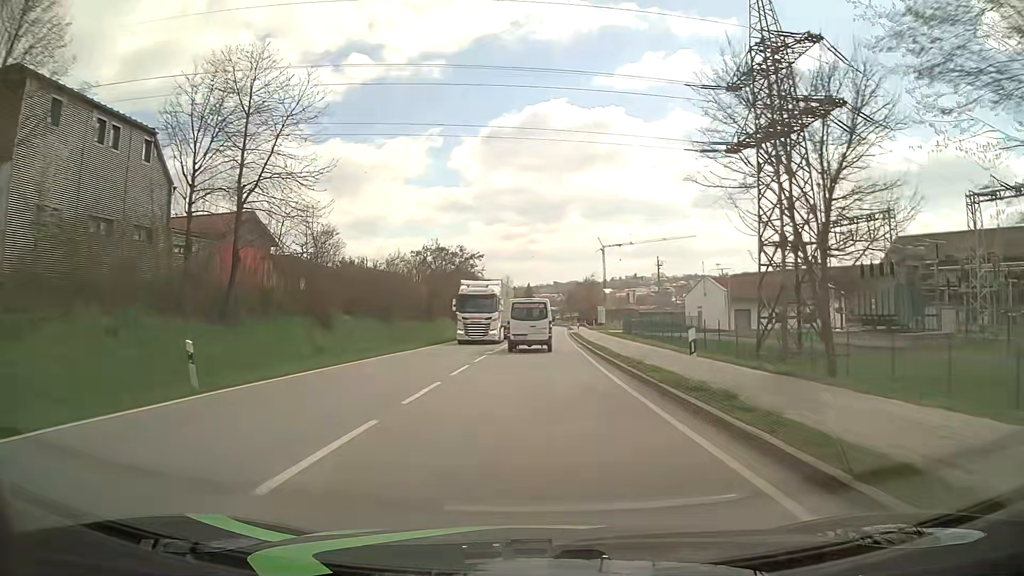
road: primary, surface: asphalt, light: Day
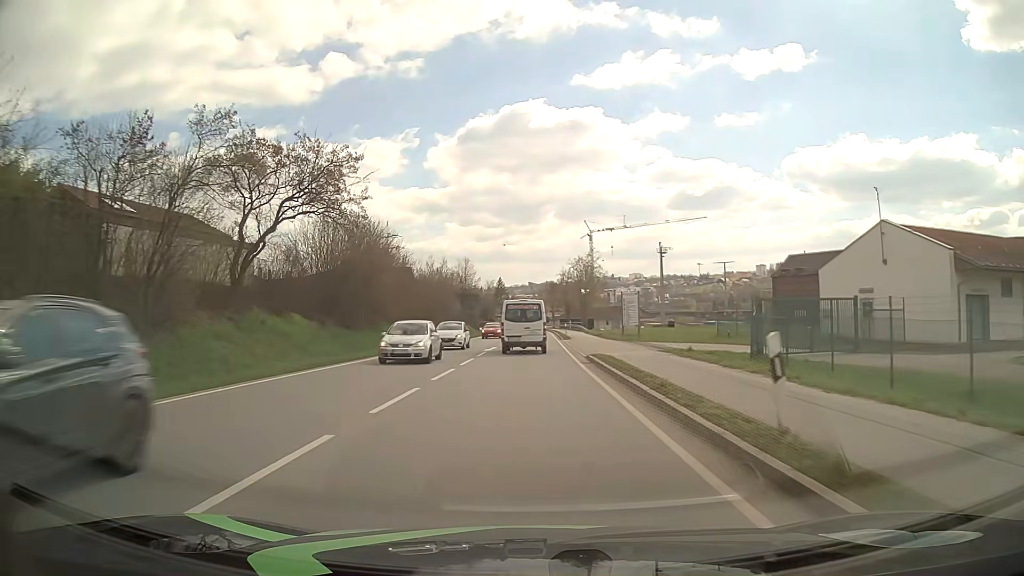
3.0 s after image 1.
(+1.3, +49.2) m; +2°
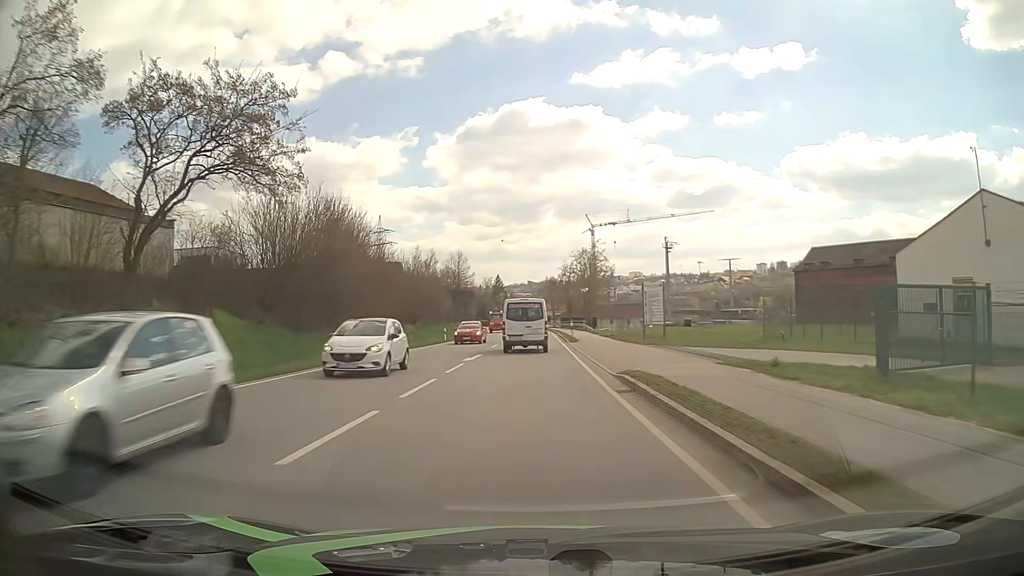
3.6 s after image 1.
(0.0, +9.8) m; 0°
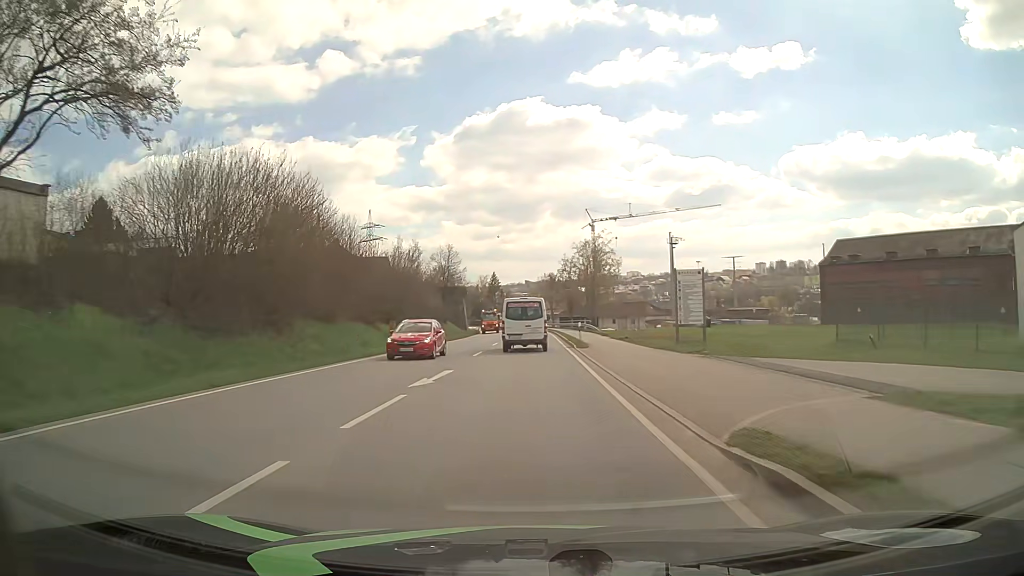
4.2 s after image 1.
(0.0, +9.8) m; 0°
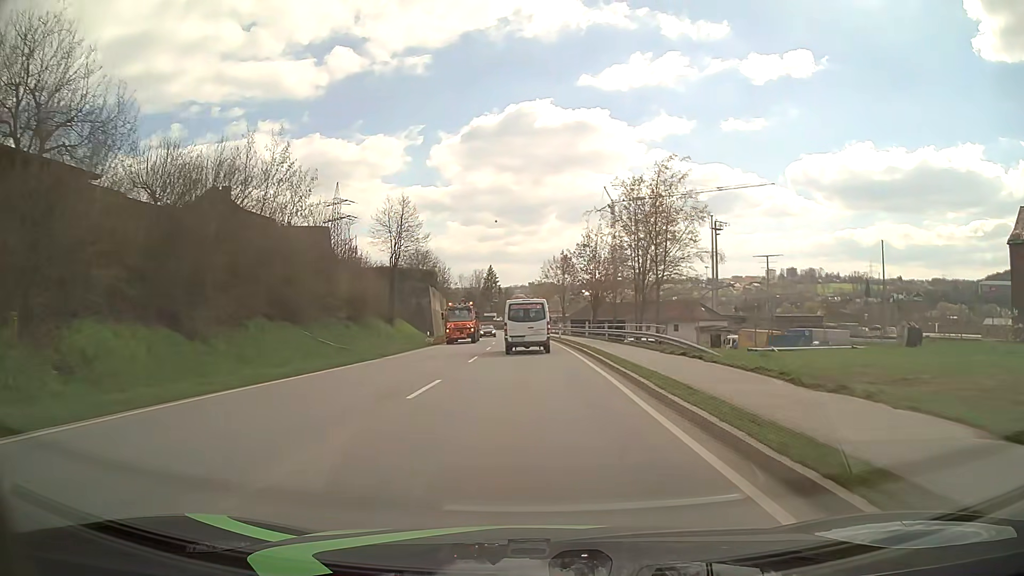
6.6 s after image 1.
(0.0, +38.9) m; 0°
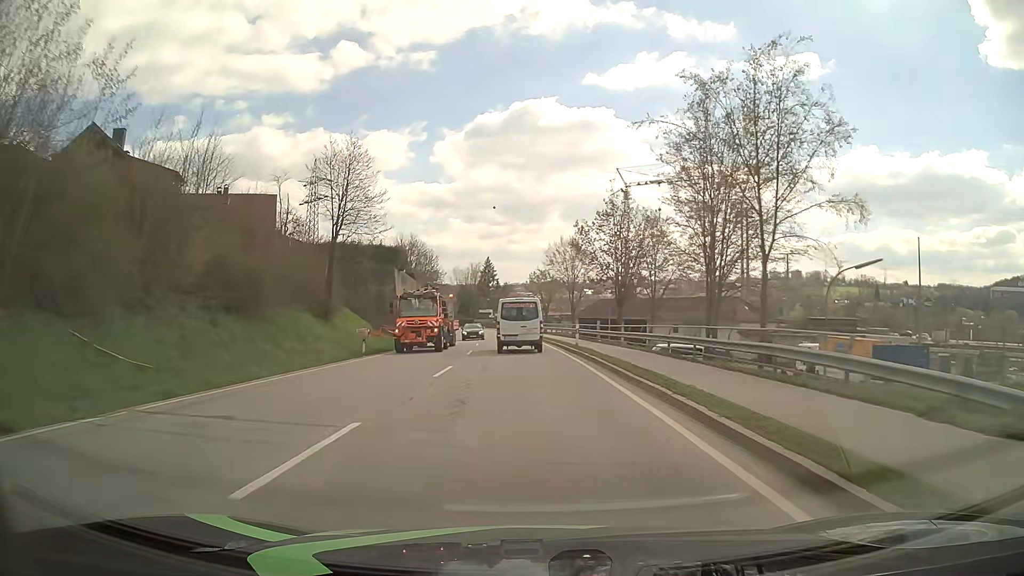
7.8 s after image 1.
(0.0, +19.3) m; 0°
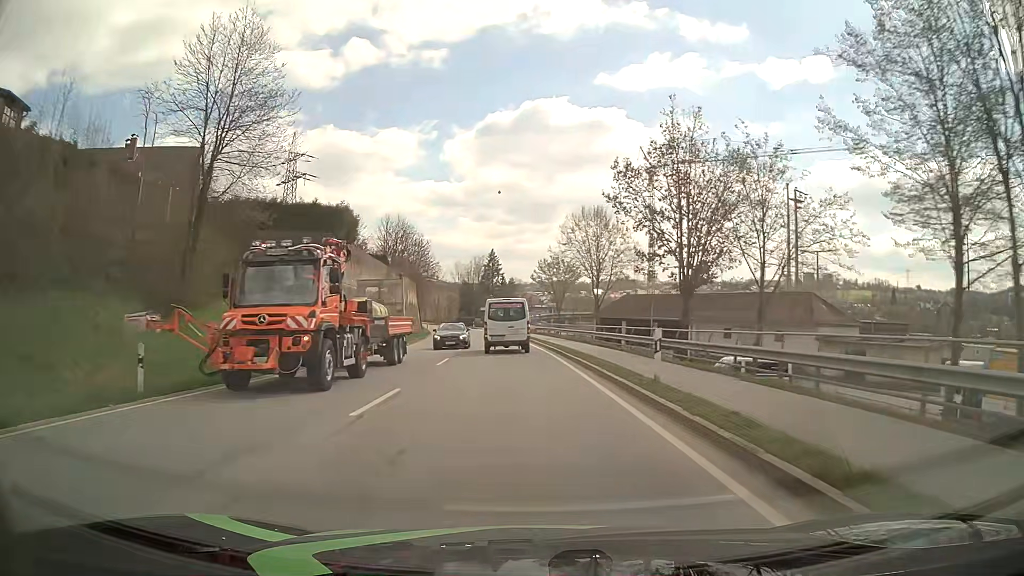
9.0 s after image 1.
(-0.1, +19.2) m; -1°
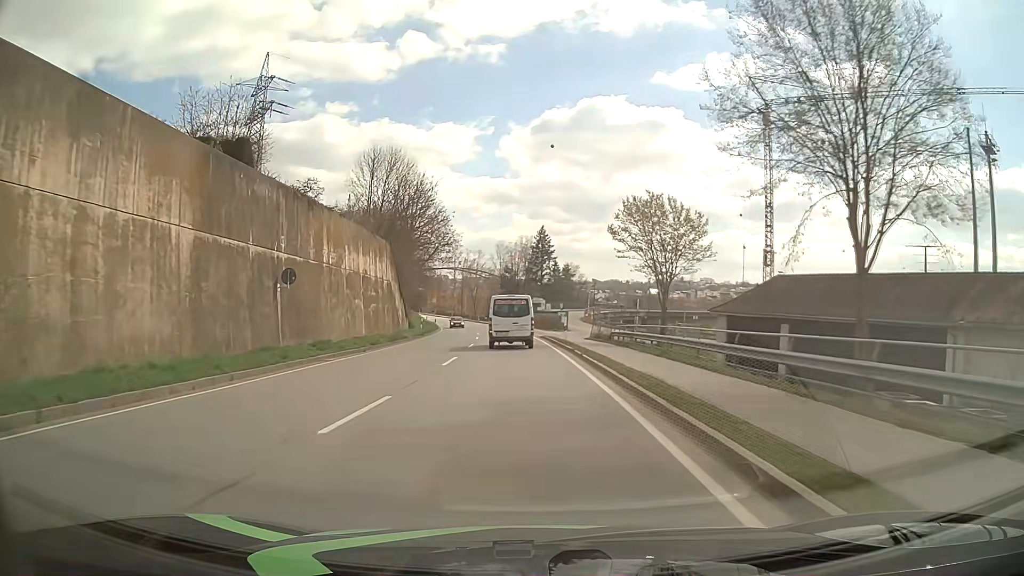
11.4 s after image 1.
(-1.1, +38.1) m; -4°
(0, +10) (0, +20) (-1, +30) (-1, +40) (-2, +50) (-3, +60) (-4, +70) (-5, +80) (-6, +90) (-8, +100) m
